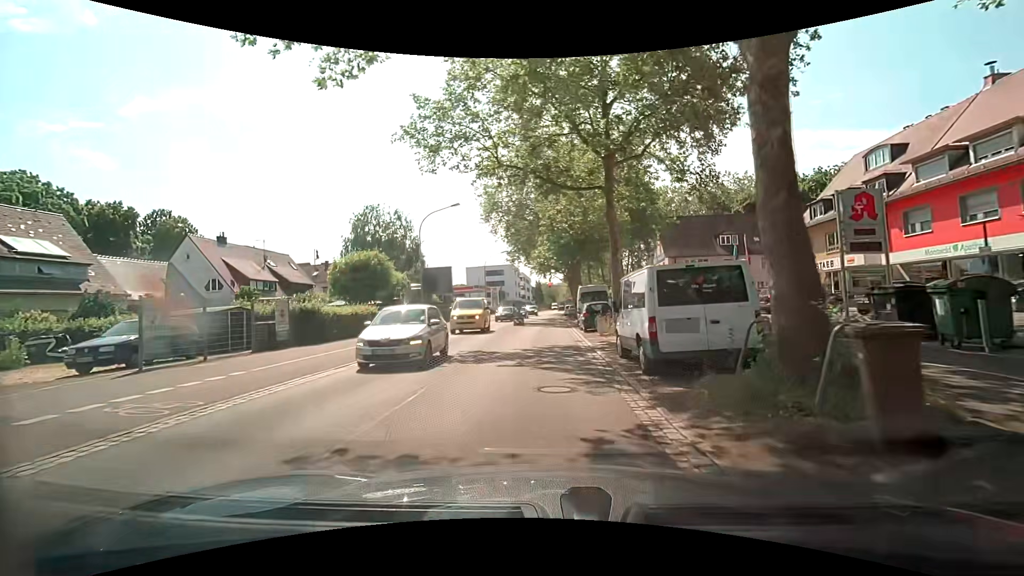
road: secondary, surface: asphalt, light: Day
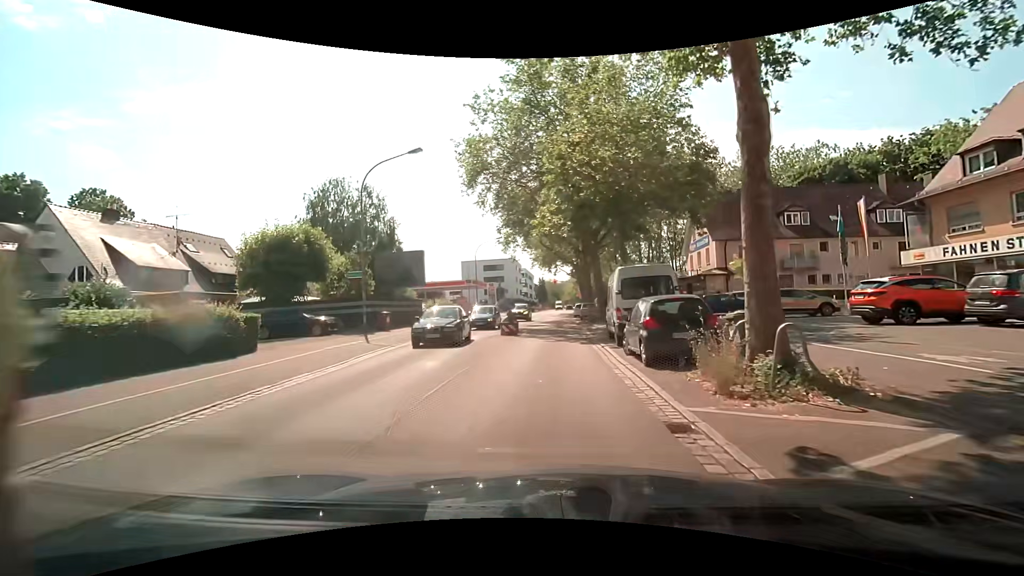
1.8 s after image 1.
(0.0, +13.9) m; 0°
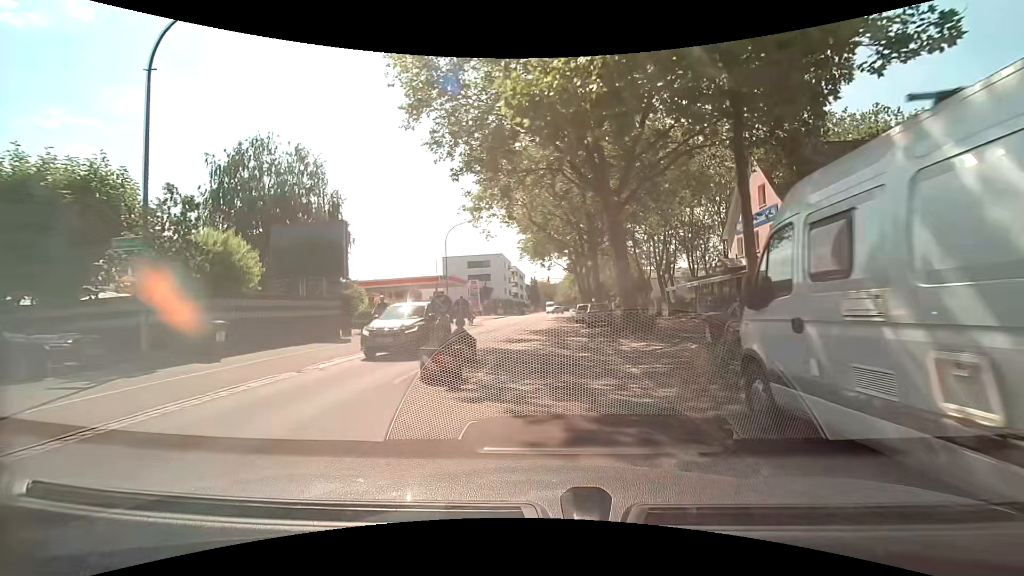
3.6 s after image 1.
(+0.1, +14.2) m; +1°
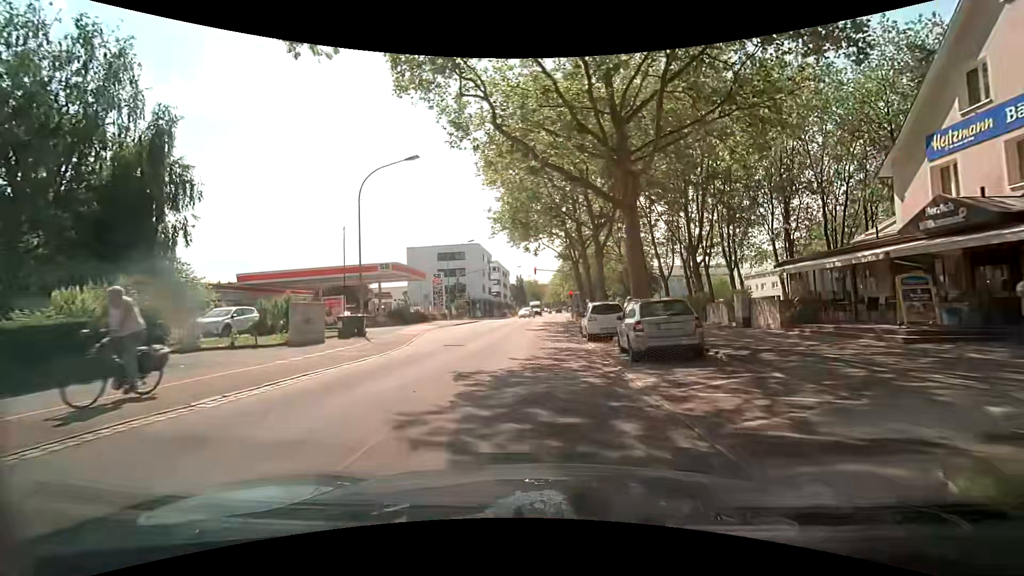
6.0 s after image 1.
(+0.2, +19.3) m; +1°
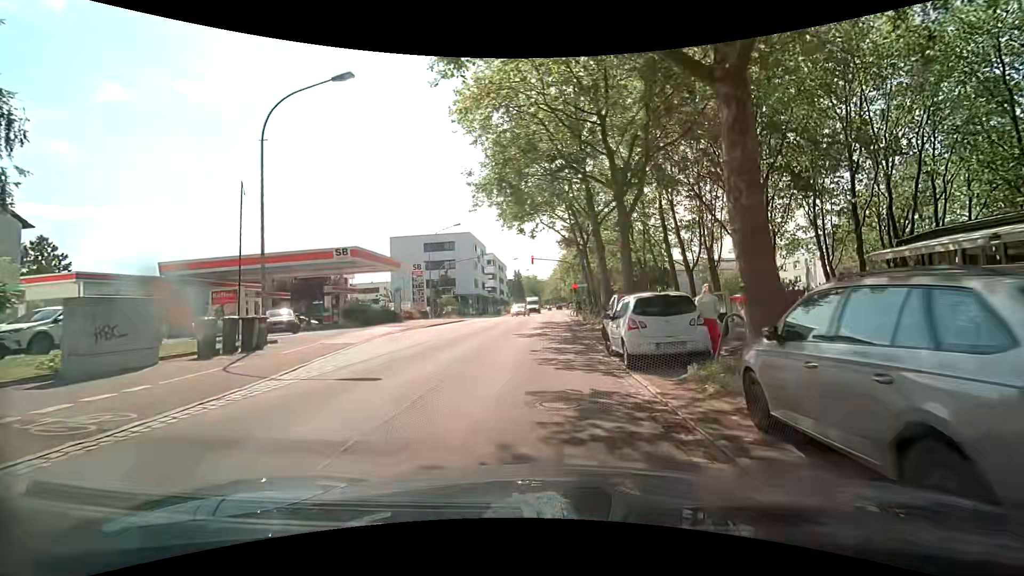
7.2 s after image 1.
(0.0, +9.3) m; 0°
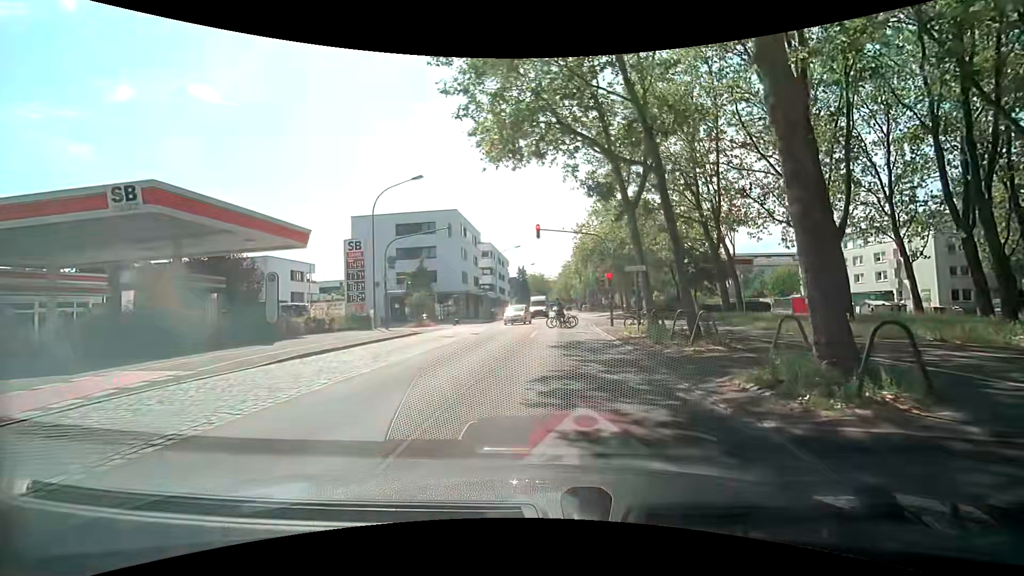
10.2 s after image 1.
(-0.2, +19.3) m; 0°
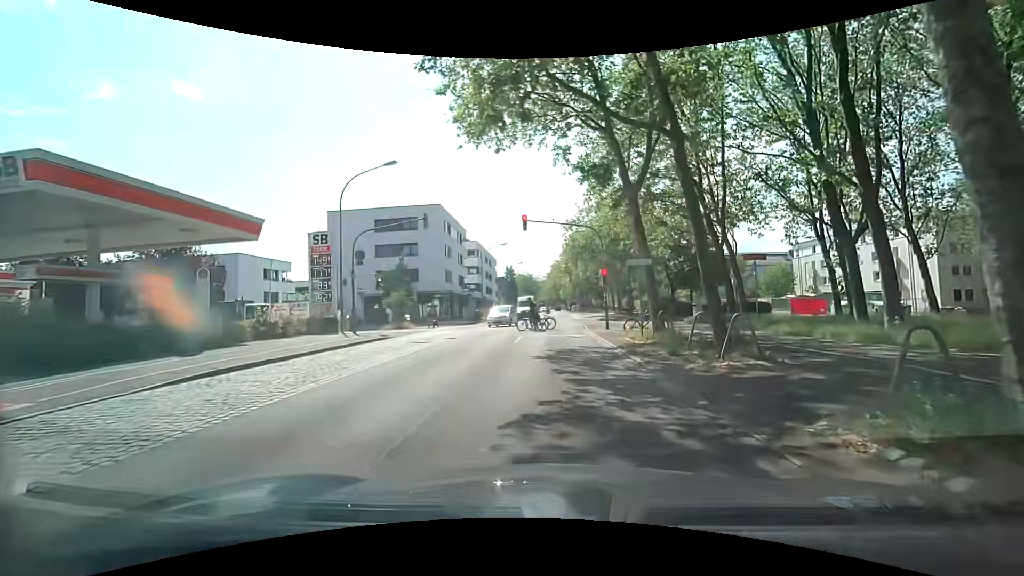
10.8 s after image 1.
(0.0, +3.2) m; +1°
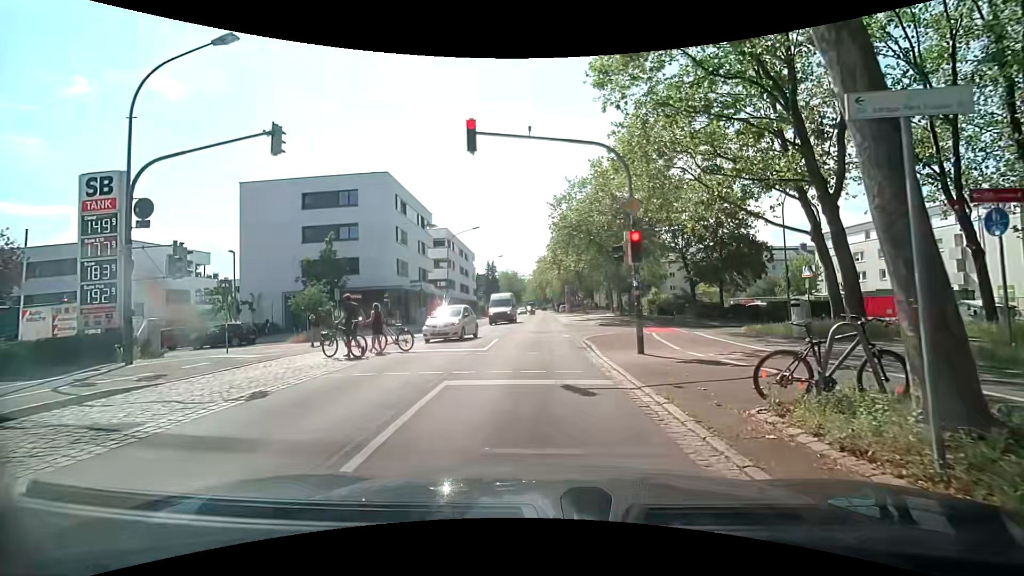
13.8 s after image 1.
(+0.4, +13.3) m; +2°
